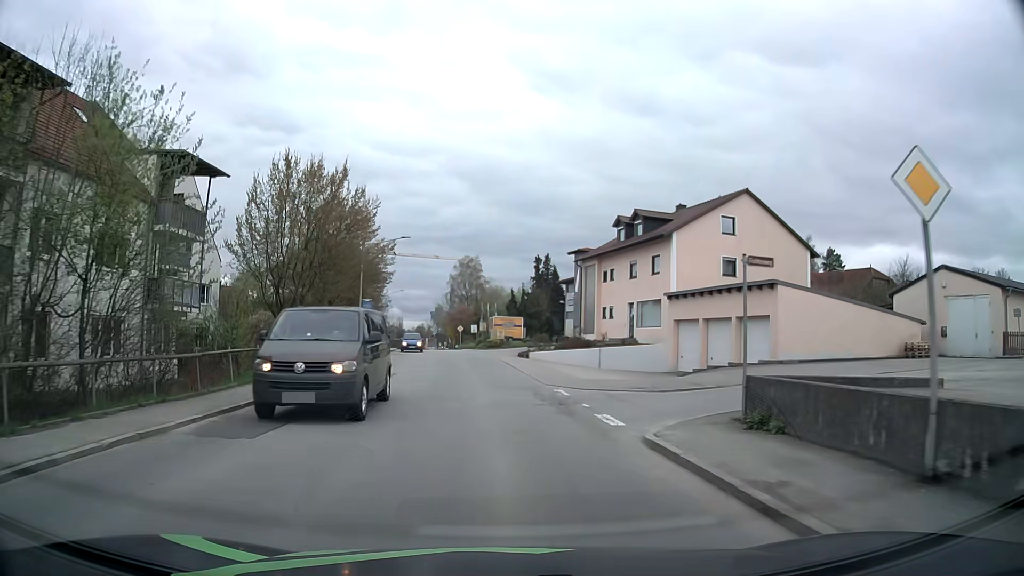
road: secondary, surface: asphalt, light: Day
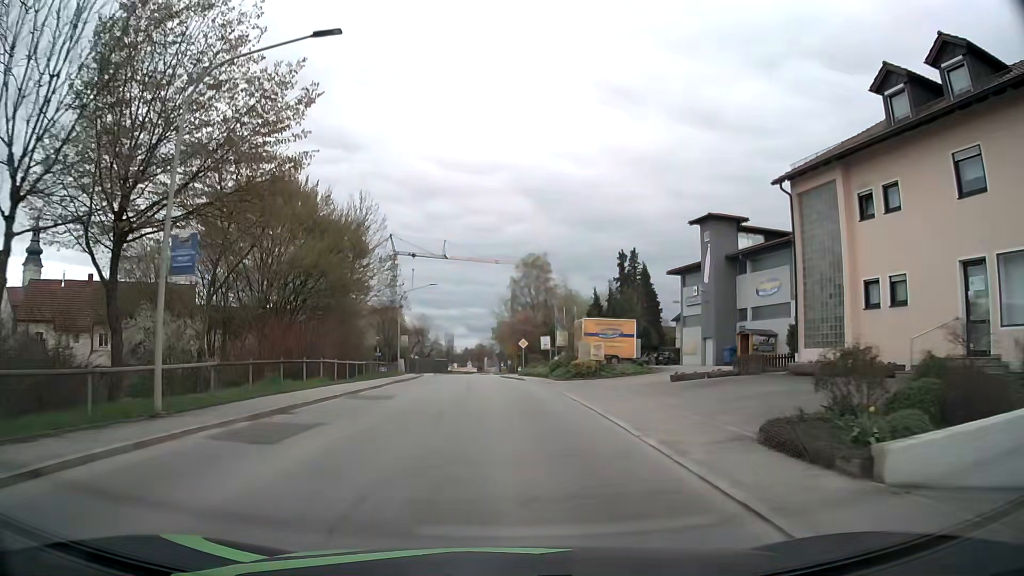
(-1.7, +31.3) m; -6°
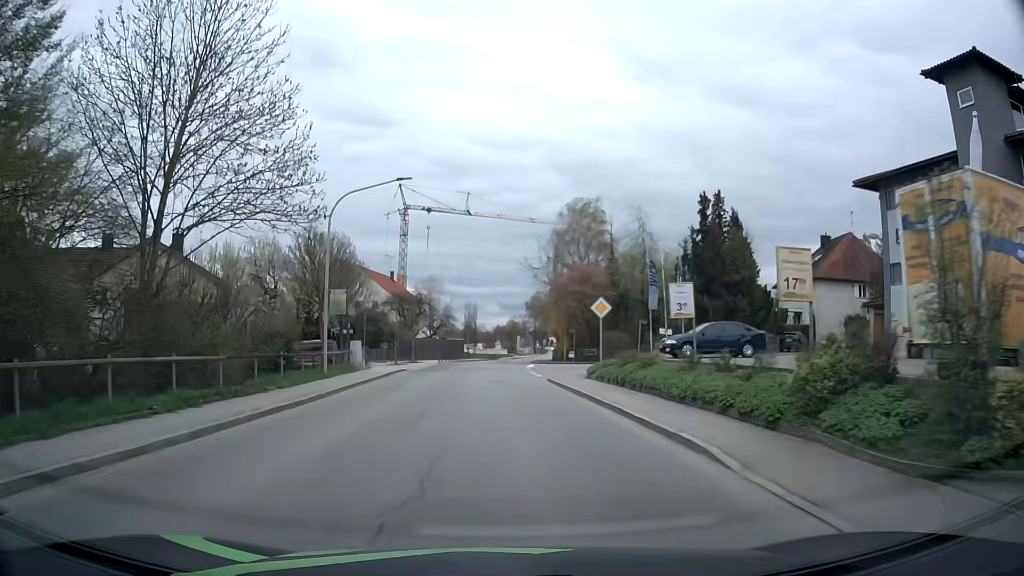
(-0.8, +30.2) m; -3°
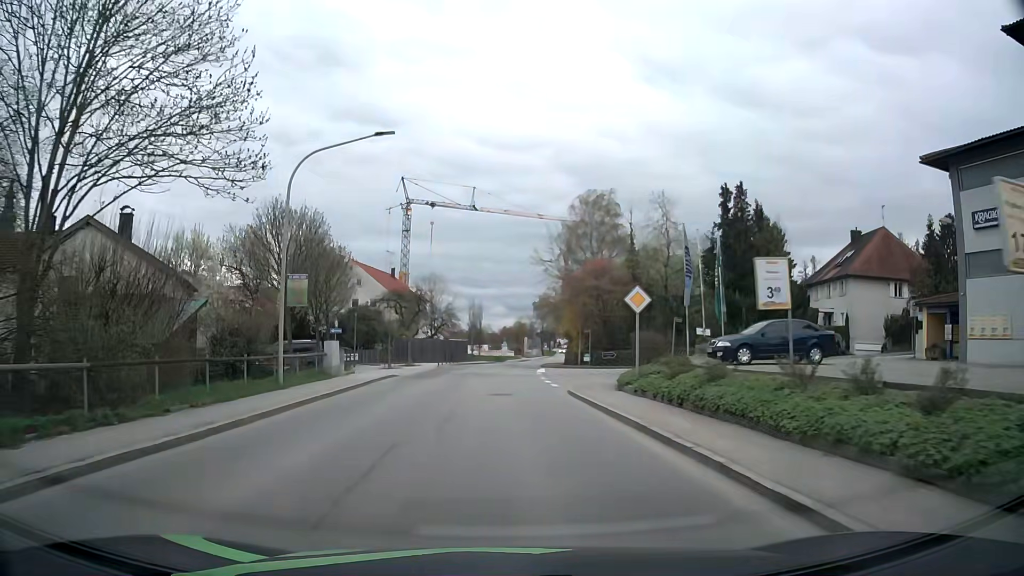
(-0.1, +5.7) m; -1°
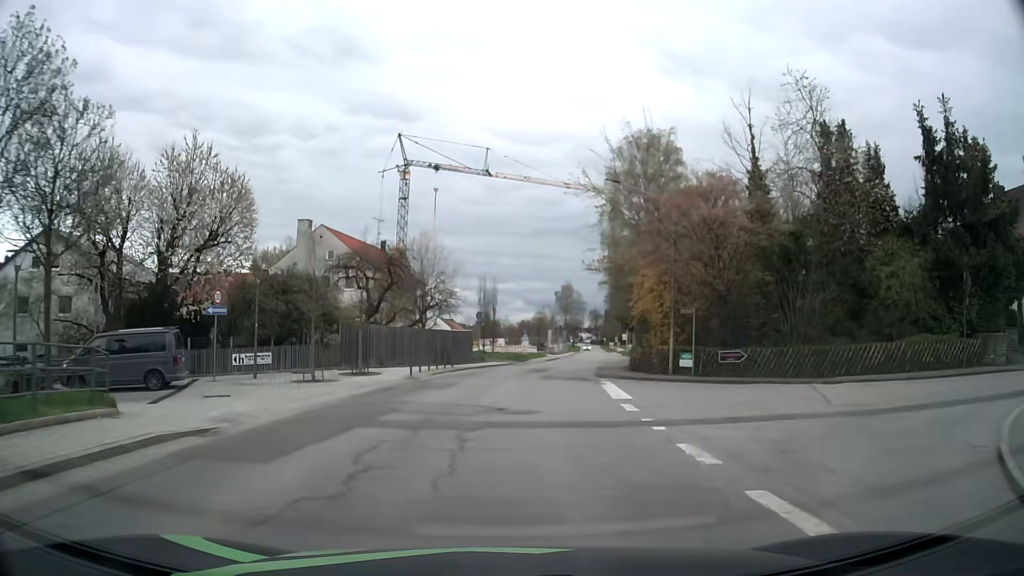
(-0.4, +22.3) m; -2°
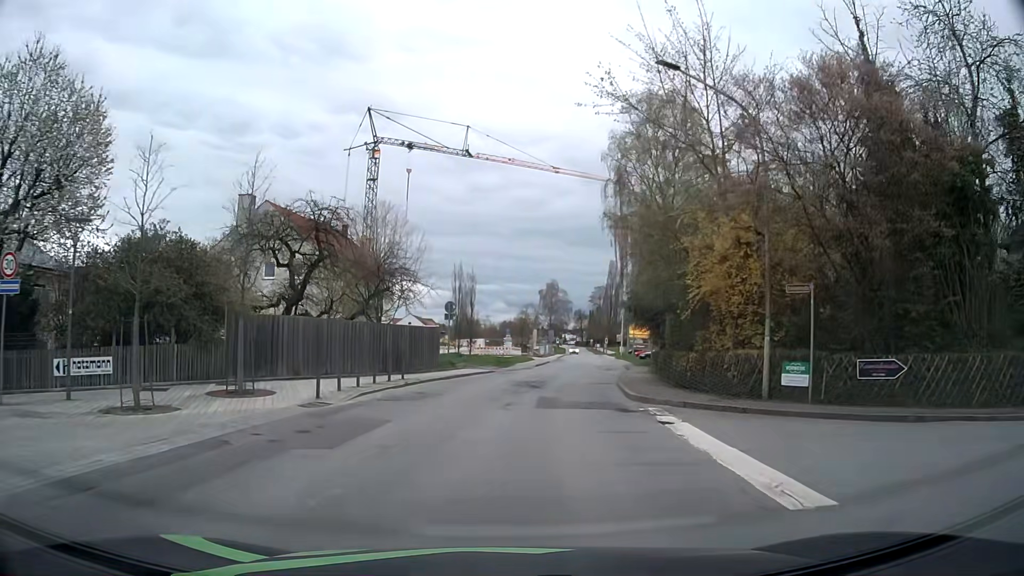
(+0.1, +11.3) m; +2°
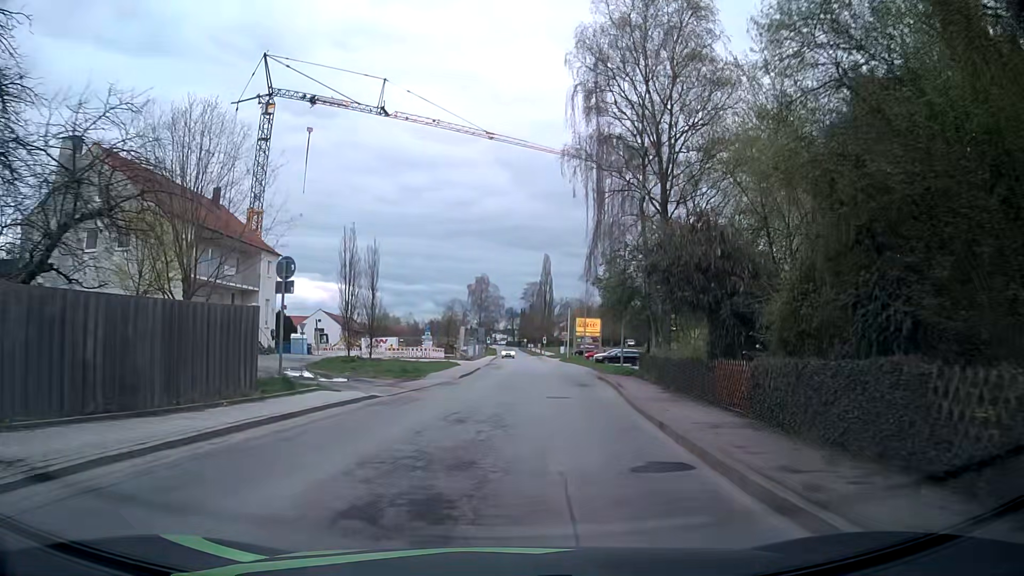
(+0.7, +17.2) m; +5°
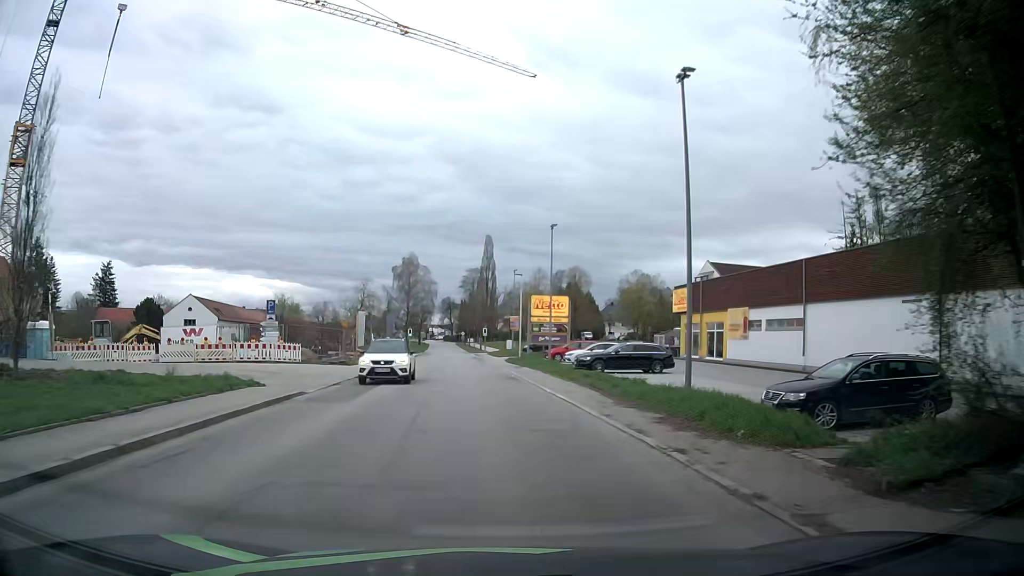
(+2.4, +29.4) m; +6°
(0, +10) (0, +20) (-1, +30) (-2, +40) (-3, +50) (-3, +60) (-4, +70) (-5, +80) (-6, +90) (-7, +100) m
